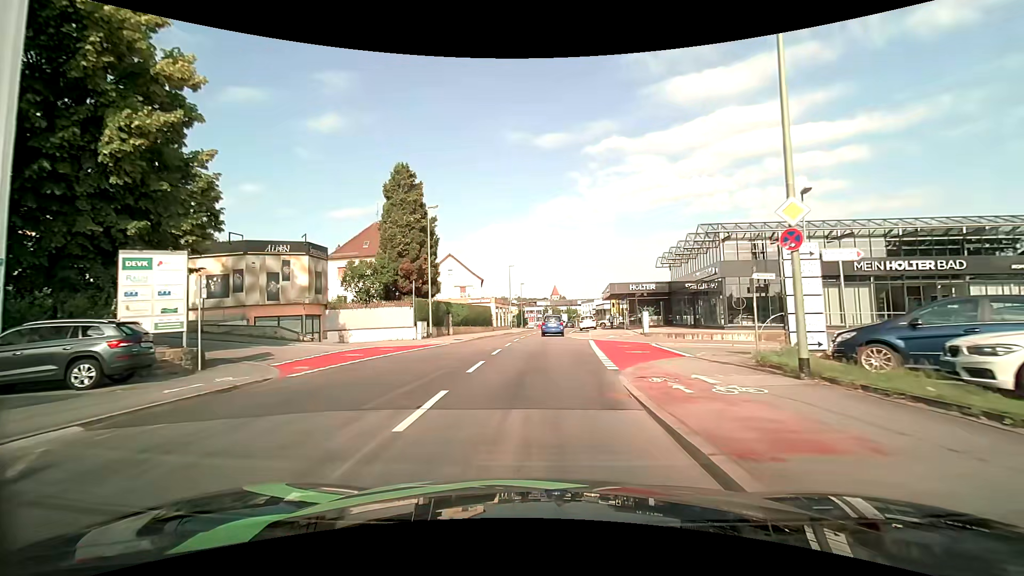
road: tertiary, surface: asphalt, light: Day
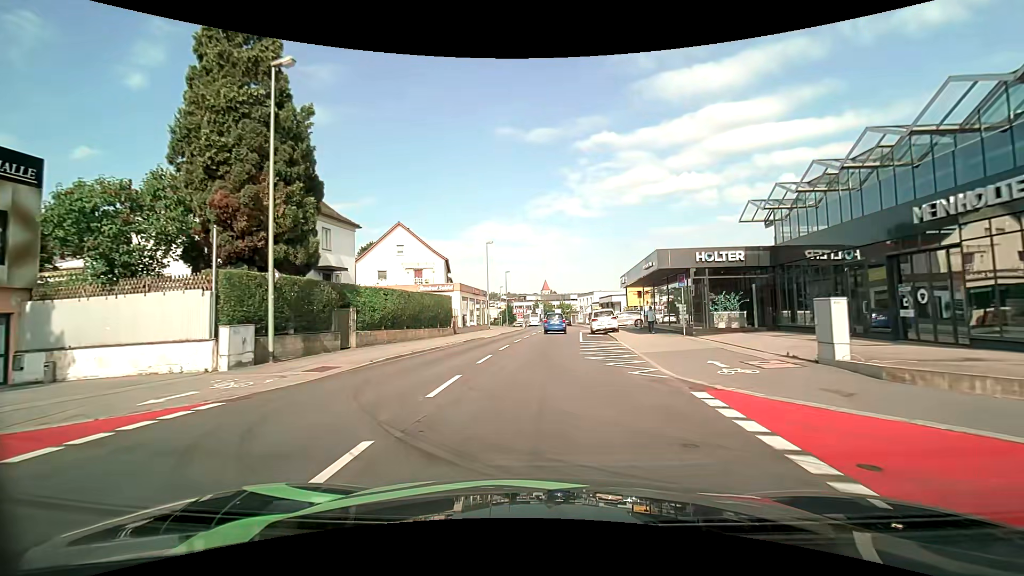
(+0.1, +21.7) m; +1°
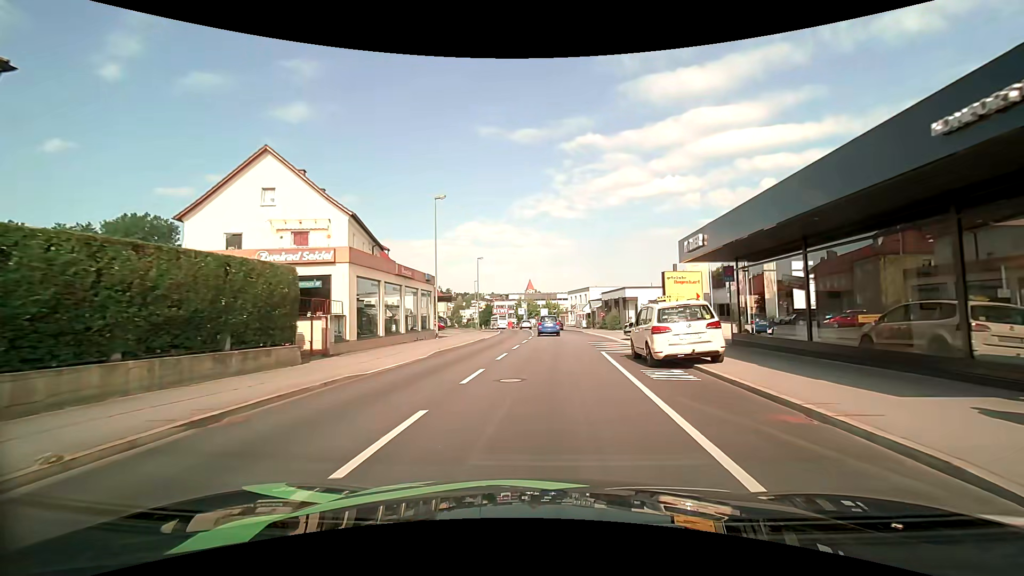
(+0.1, +22.0) m; +2°
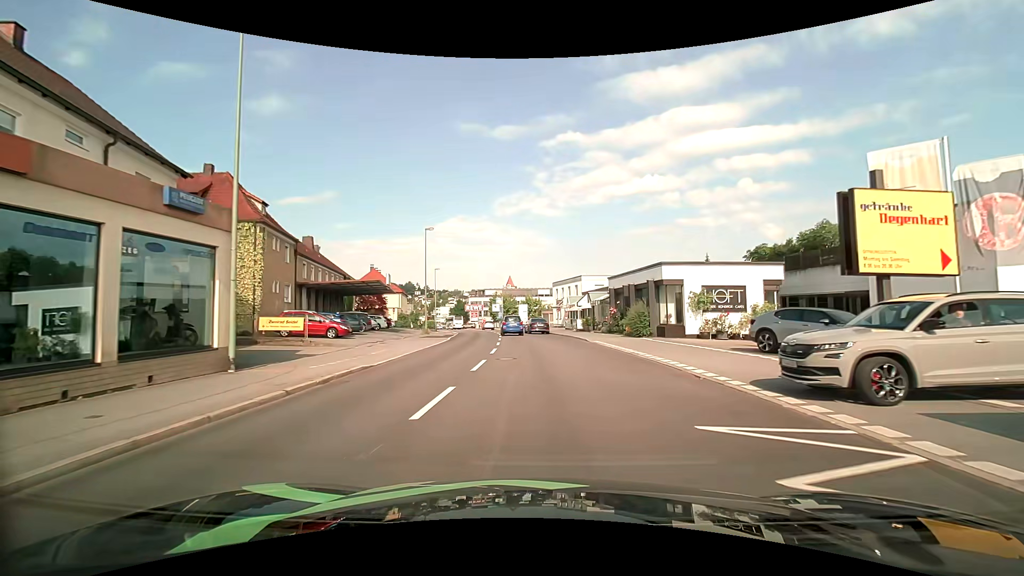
(+0.4, +21.6) m; +2°
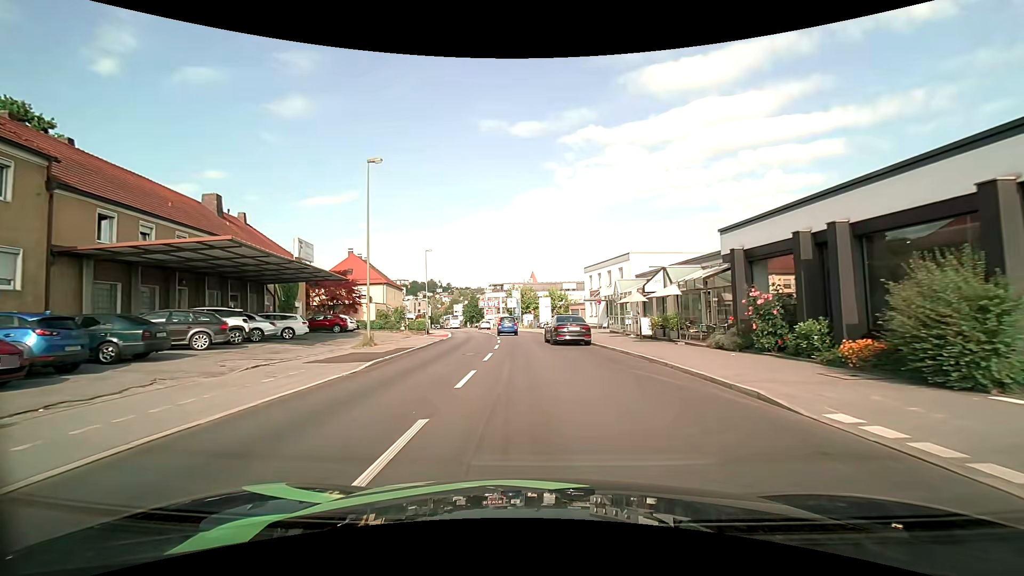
(-0.3, +21.2) m; -3°
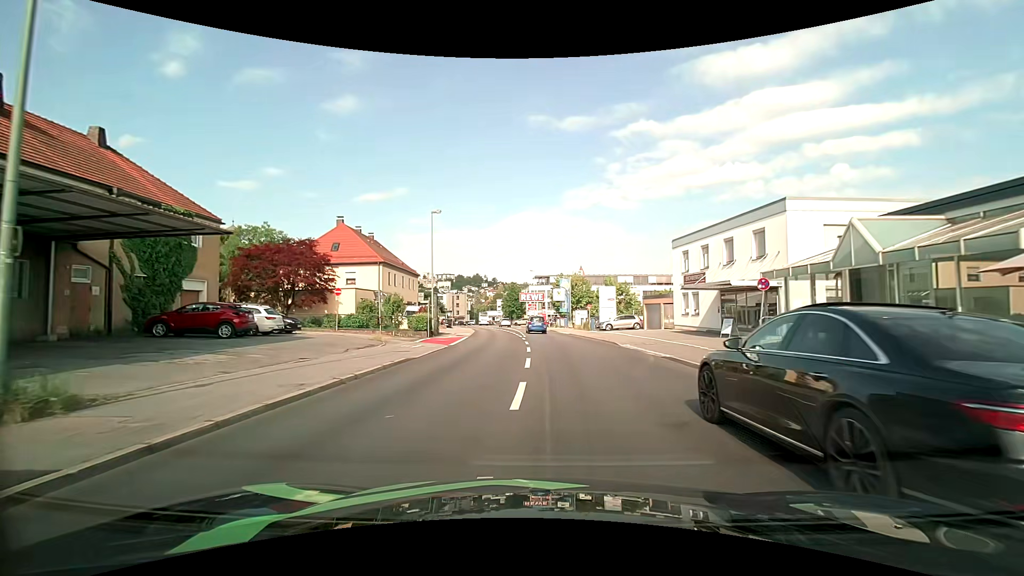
(-1.1, +20.7) m; -6°
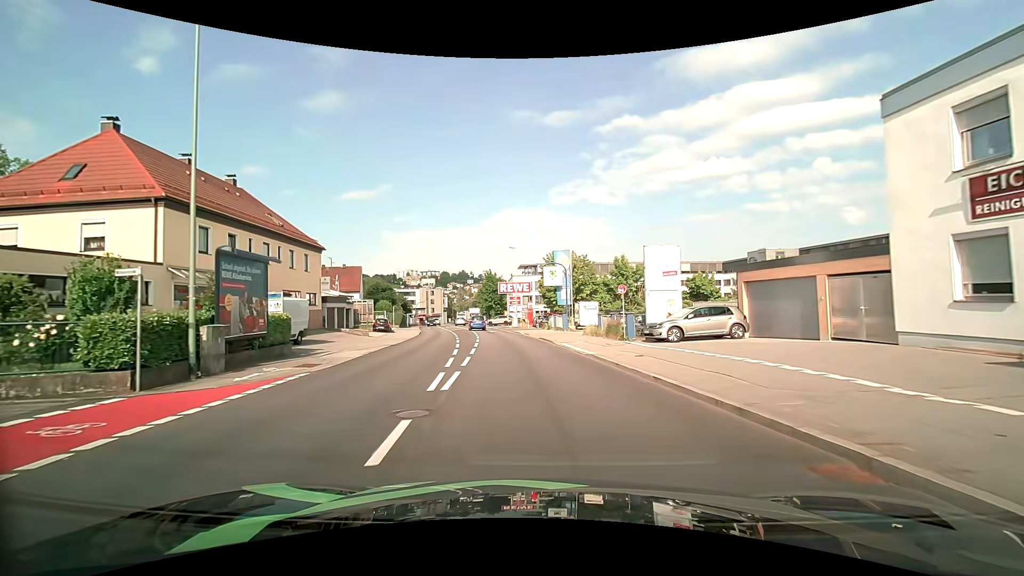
(+0.6, +26.8) m; +2°
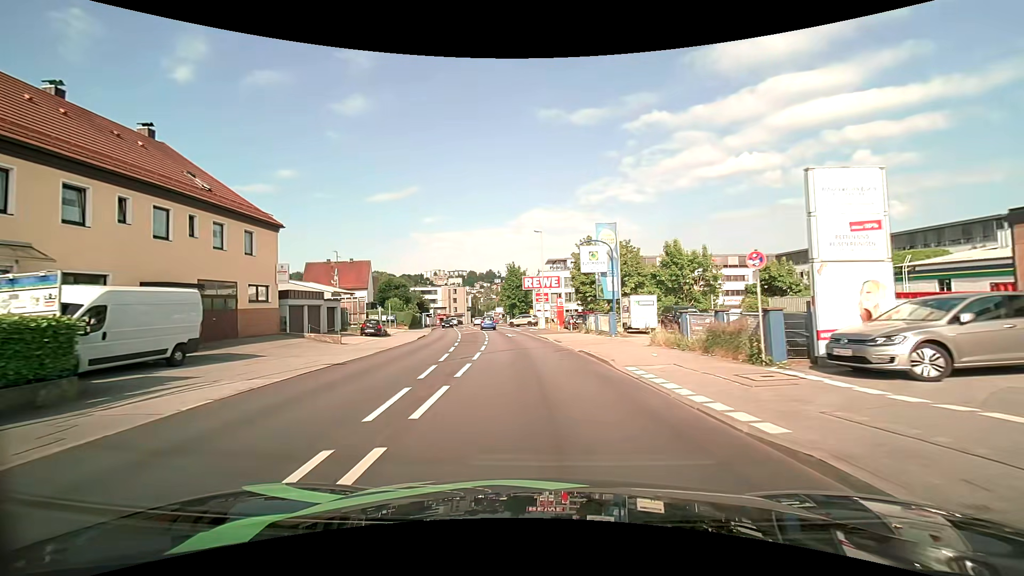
(-0.3, +11.7) m; -3°
(0, +10) (-1, +20) (-1, +30) (-2, +40) (-4, +50) (-5, +60) (-7, +70) (-8, +79) (-10, +89) (-11, +99) m
